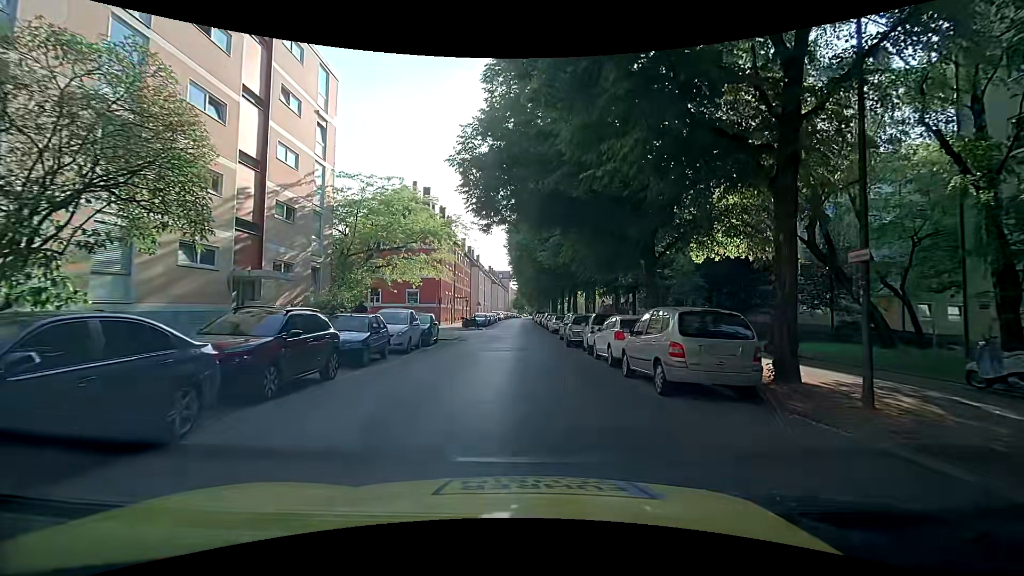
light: Day
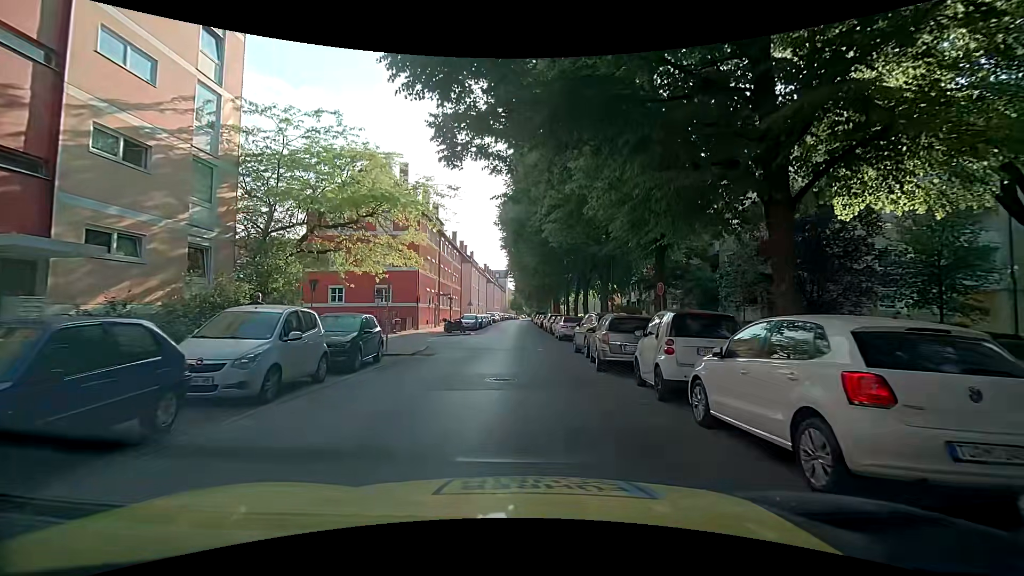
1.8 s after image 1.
(+0.4, +9.8) m; +2°
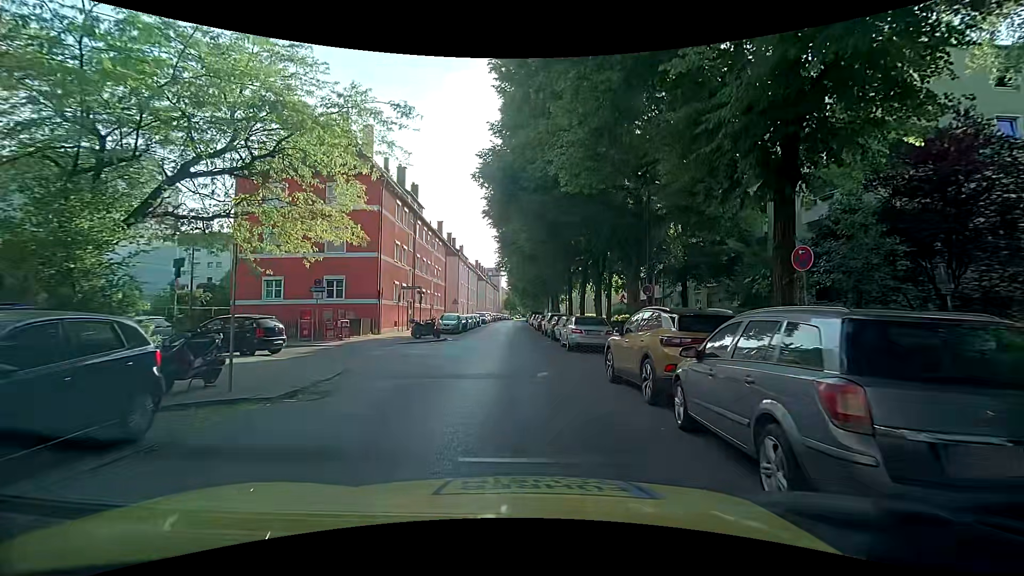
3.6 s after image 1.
(0.0, +9.3) m; +2°
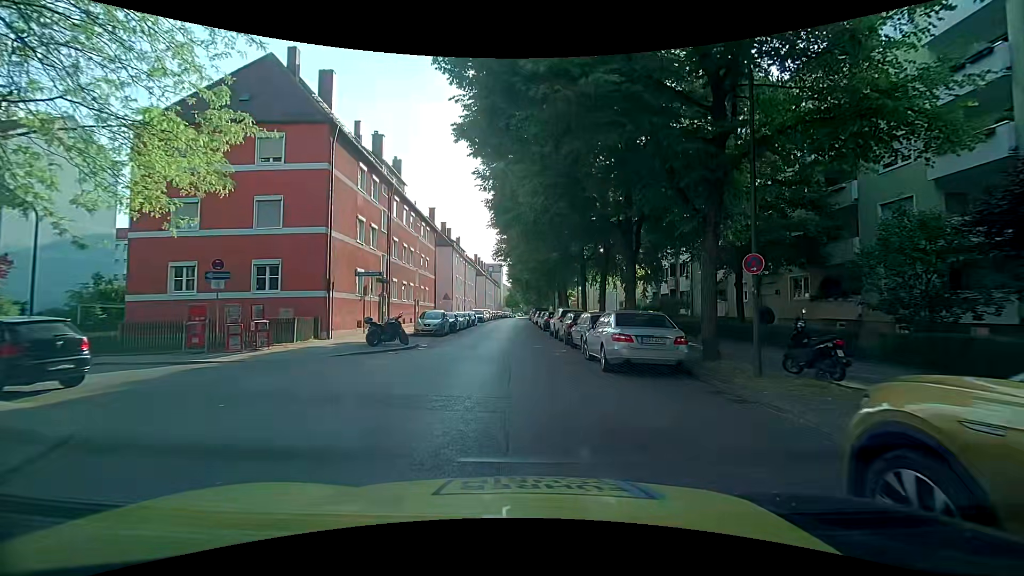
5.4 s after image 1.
(-0.1, +8.5) m; -1°
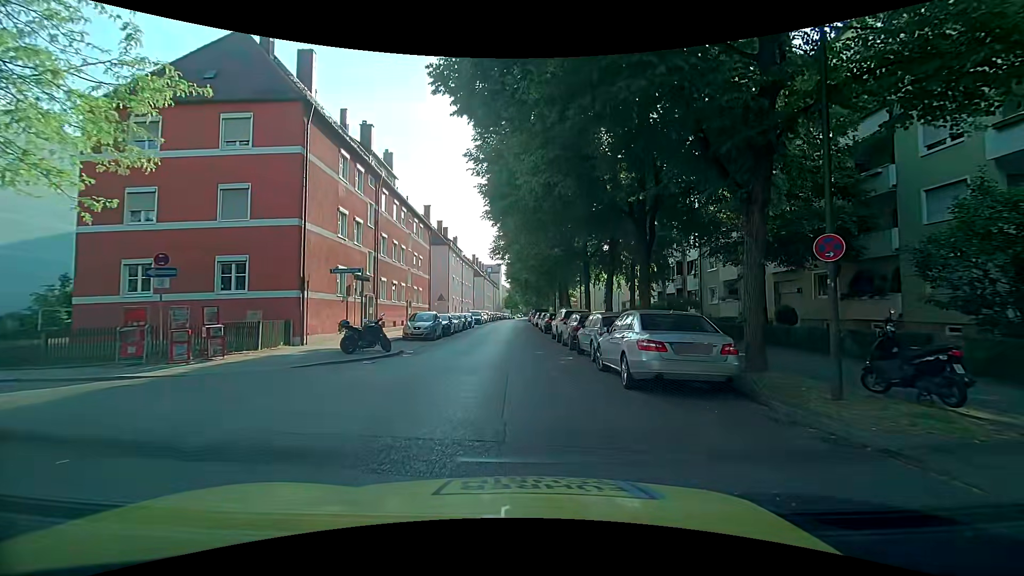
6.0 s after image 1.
(0.0, +2.5) m; -1°
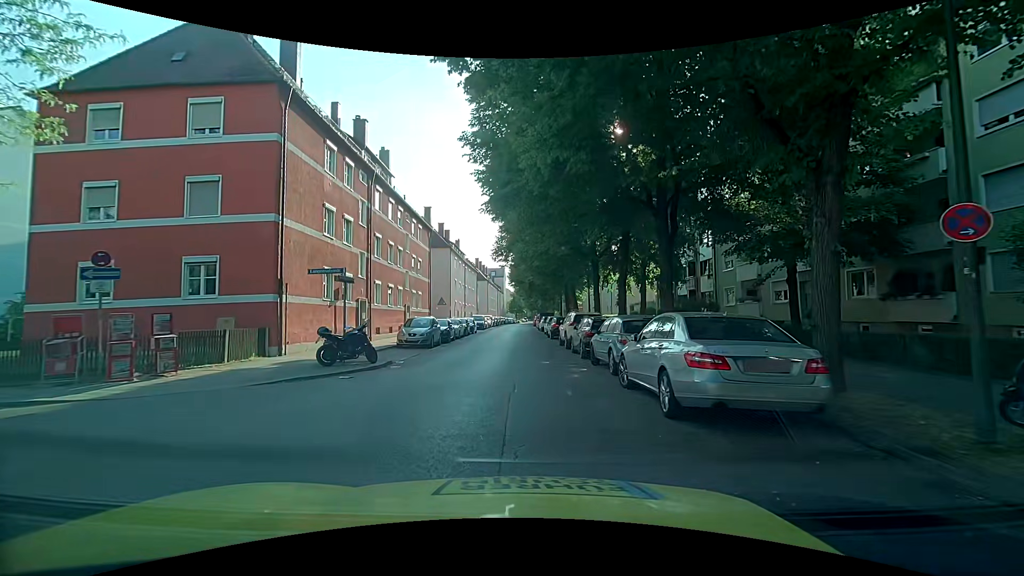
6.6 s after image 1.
(+0.1, +2.2) m; -2°
